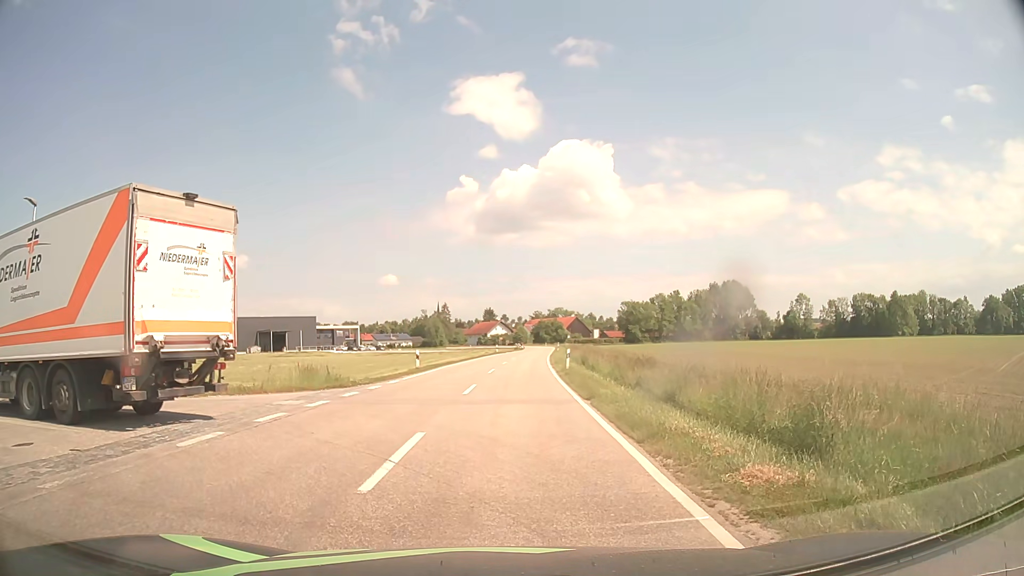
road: tertiary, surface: asphalt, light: Day
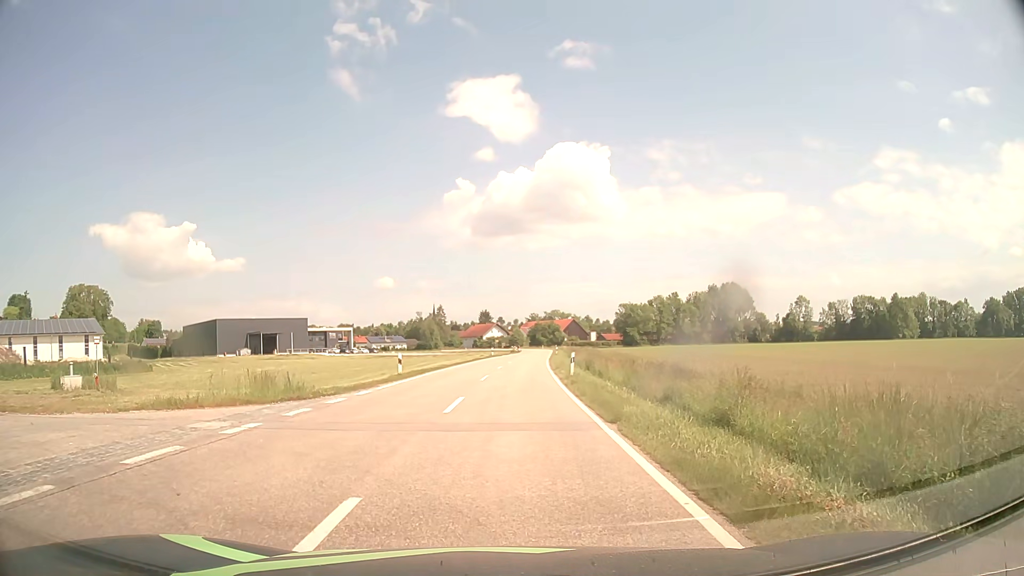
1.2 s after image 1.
(0.0, +4.4) m; +1°
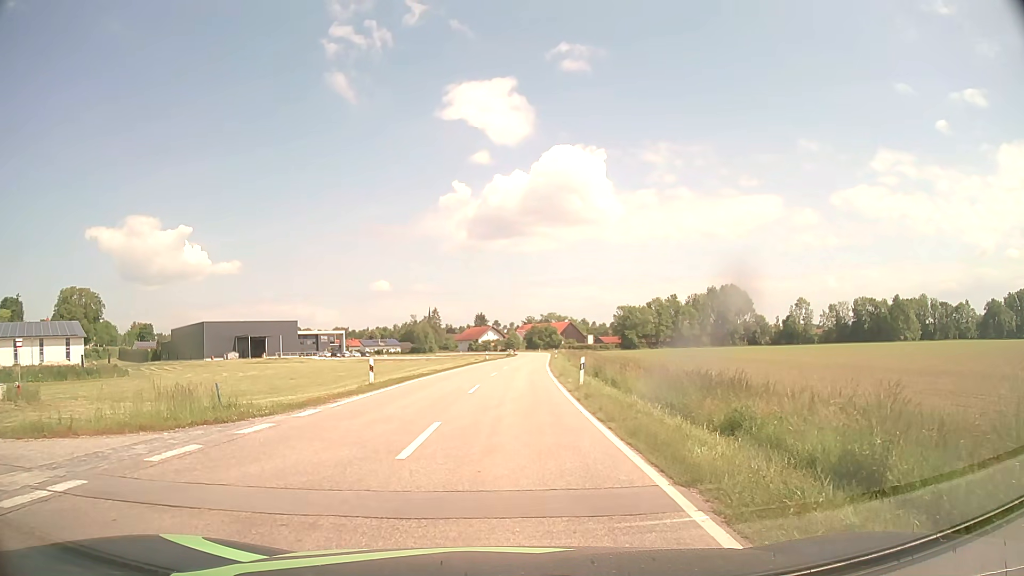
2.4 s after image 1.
(0.0, +5.4) m; +1°
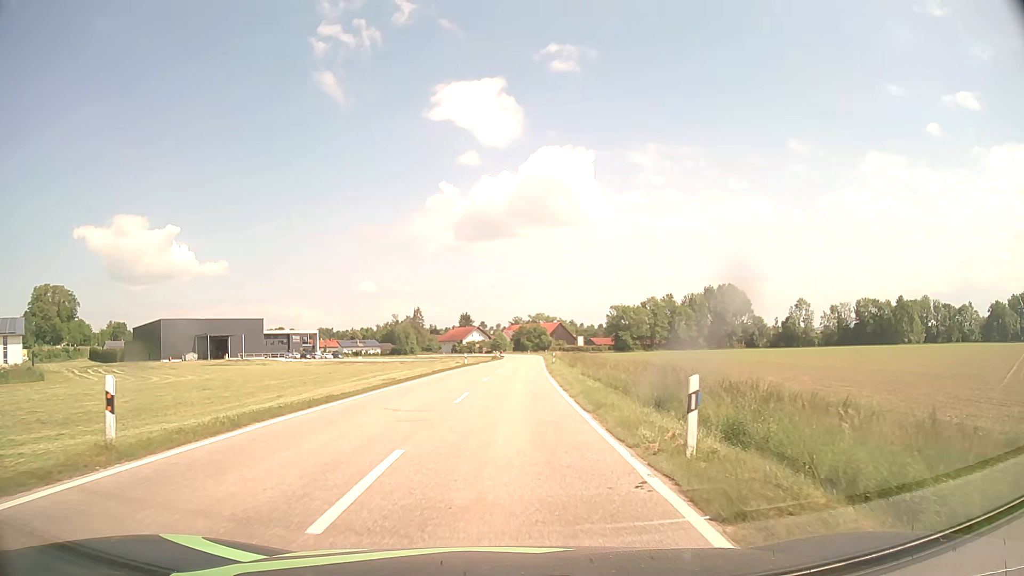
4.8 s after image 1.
(+0.1, +16.2) m; +1°
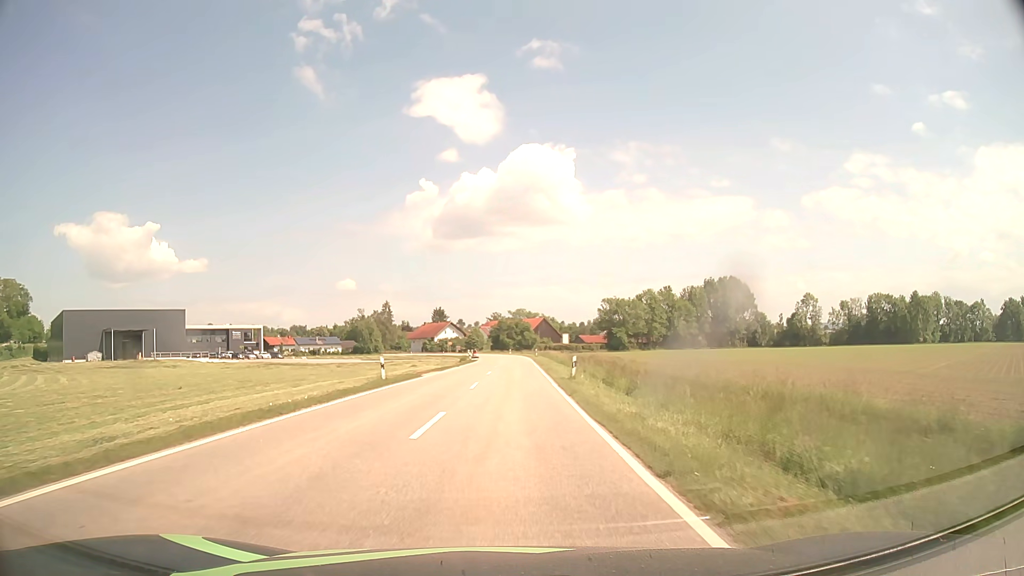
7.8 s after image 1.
(+0.5, +31.4) m; +2°
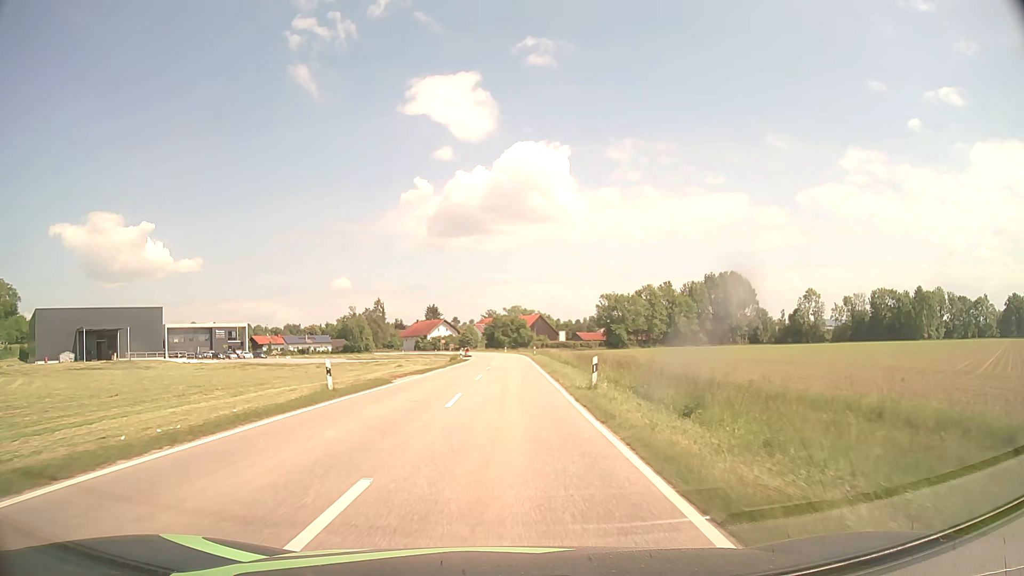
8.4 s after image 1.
(0.0, +7.5) m; +1°
(0, +10) (0, +20) (0, +30) (0, +40) (0, +50) (0, +60) (0, +70) (0, +80) (0, +90) (-1, +100) m
